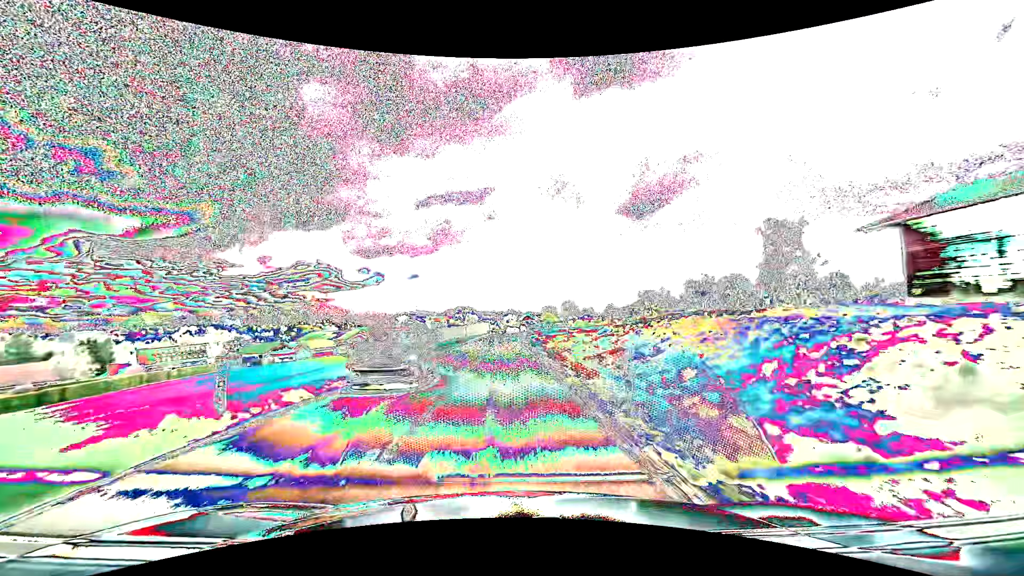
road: tertiary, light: Day
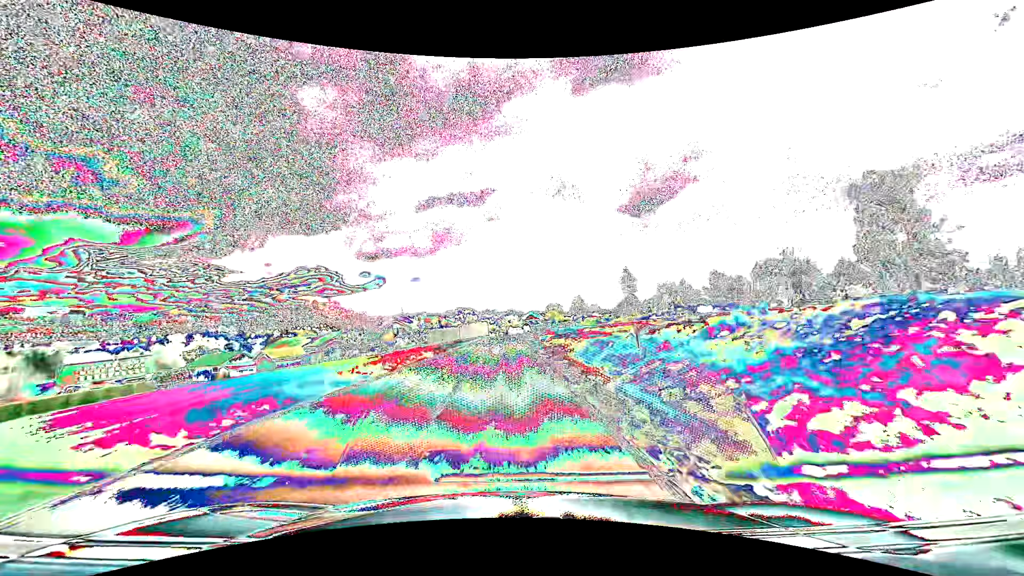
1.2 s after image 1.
(0.0, +21.4) m; 0°
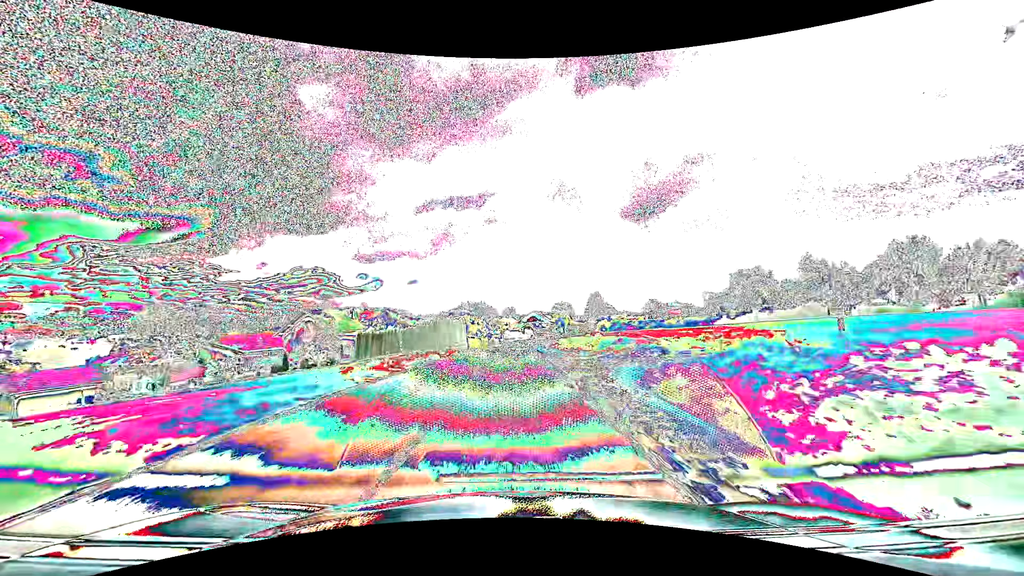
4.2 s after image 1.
(-0.1, +53.6) m; 0°
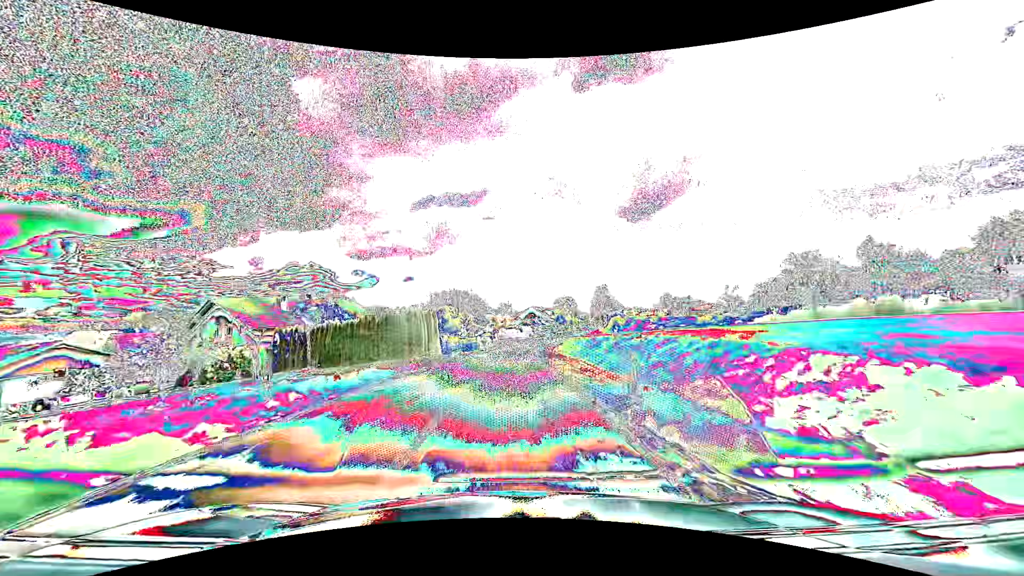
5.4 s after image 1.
(+0.1, +21.5) m; 0°
(0, +10) (0, +20) (0, +30) (0, +40) (+1, +50) (+1, +60) (+2, +70) (+2, +80) (+4, +90) (+6, +100) m
